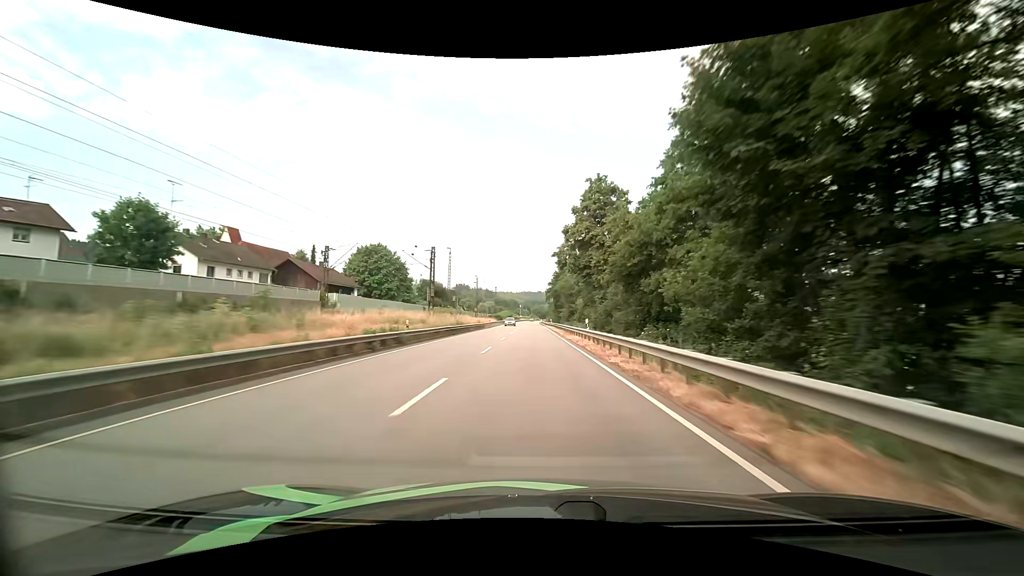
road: primary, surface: asphalt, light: Day
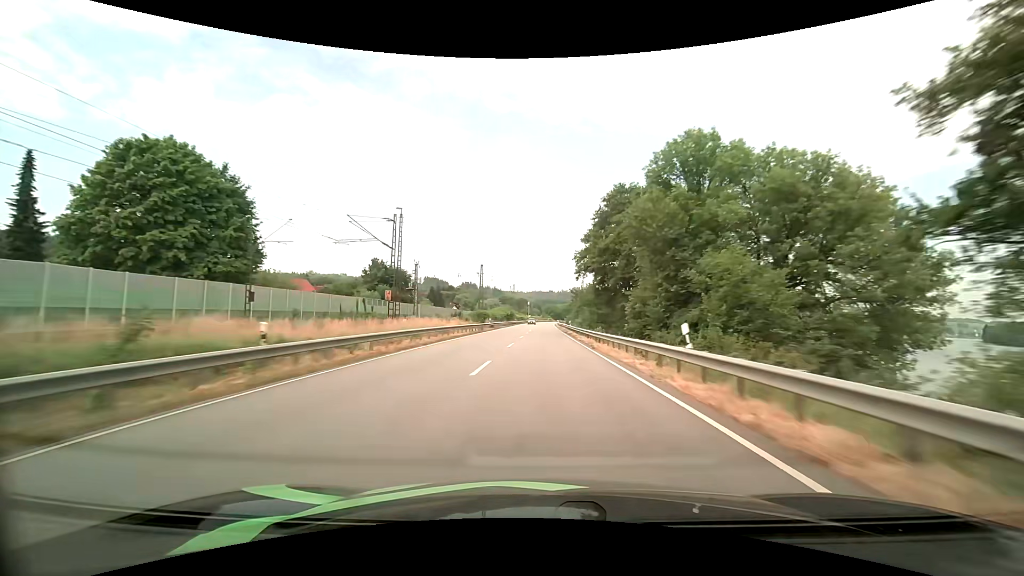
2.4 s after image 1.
(-0.9, +67.5) m; -1°
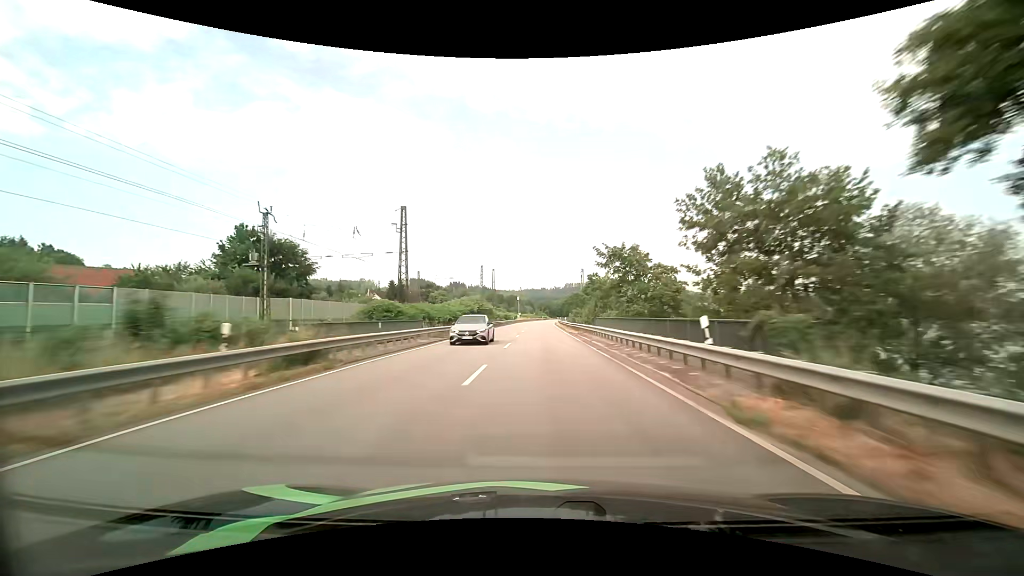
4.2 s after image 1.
(+0.4, +50.1) m; +1°
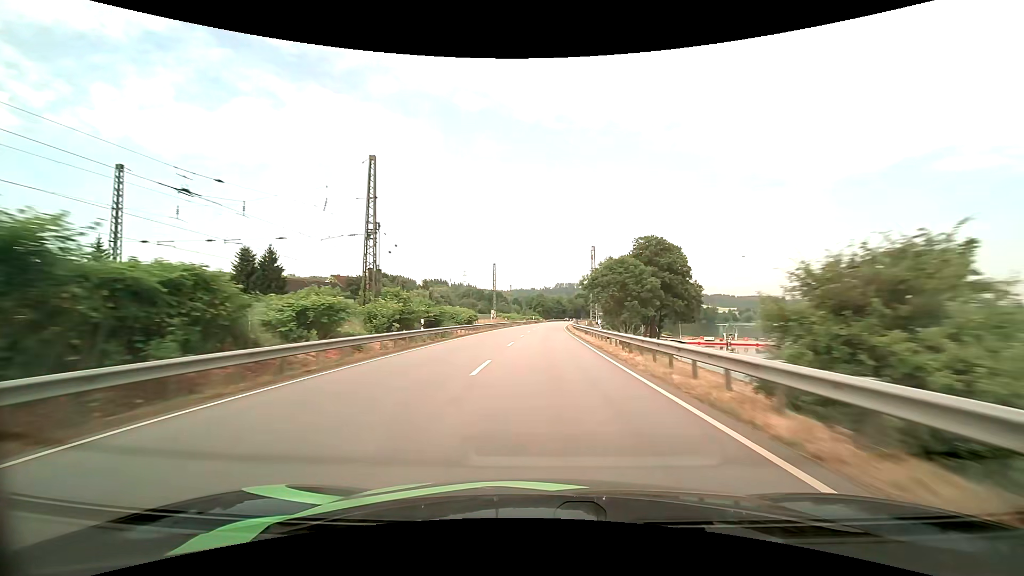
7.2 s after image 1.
(+0.2, +82.5) m; +1°
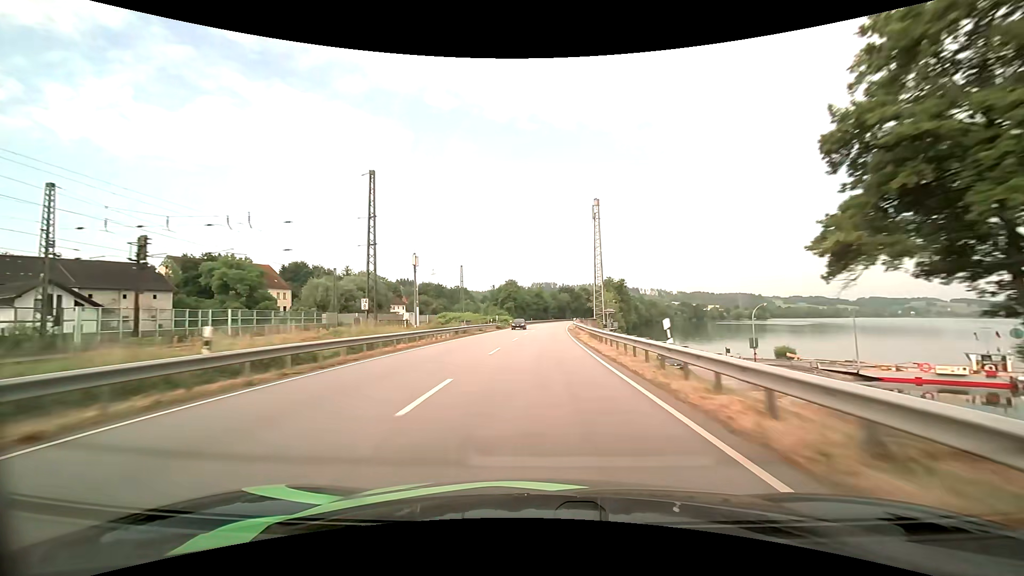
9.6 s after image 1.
(+1.5, +64.9) m; +3°
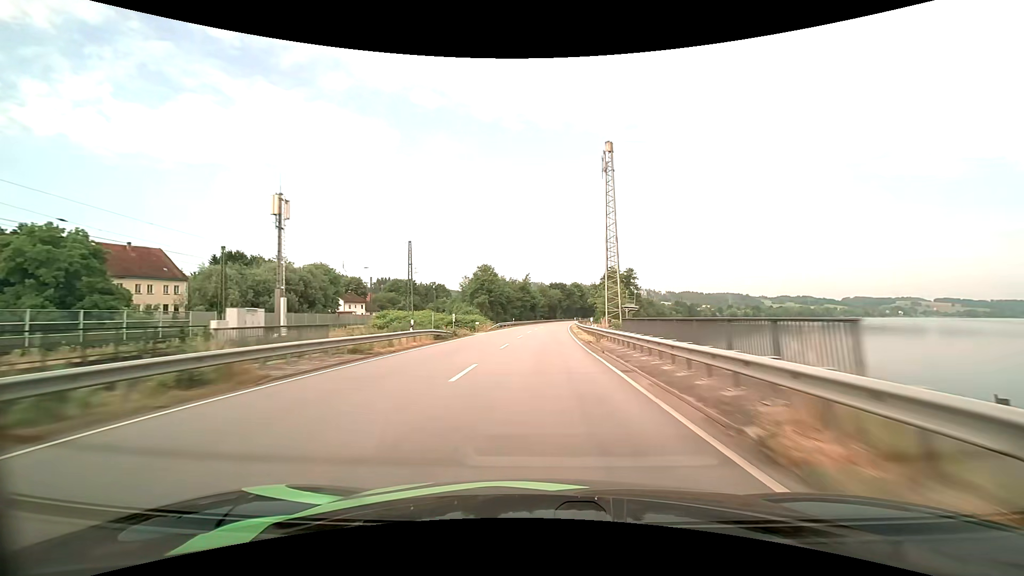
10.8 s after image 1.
(+0.3, +32.3) m; +1°
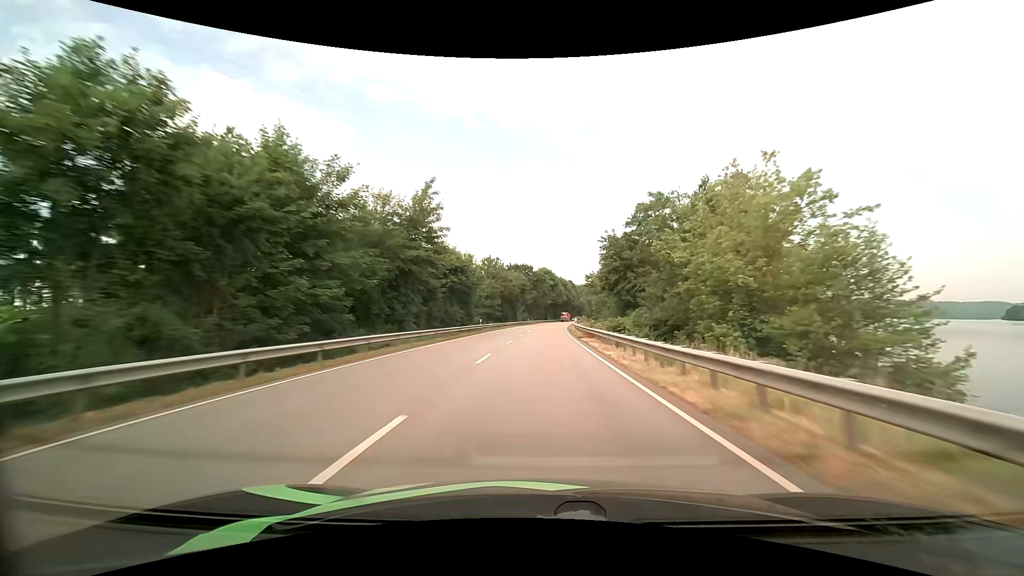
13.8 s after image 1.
(+2.7, +79.9) m; +4°
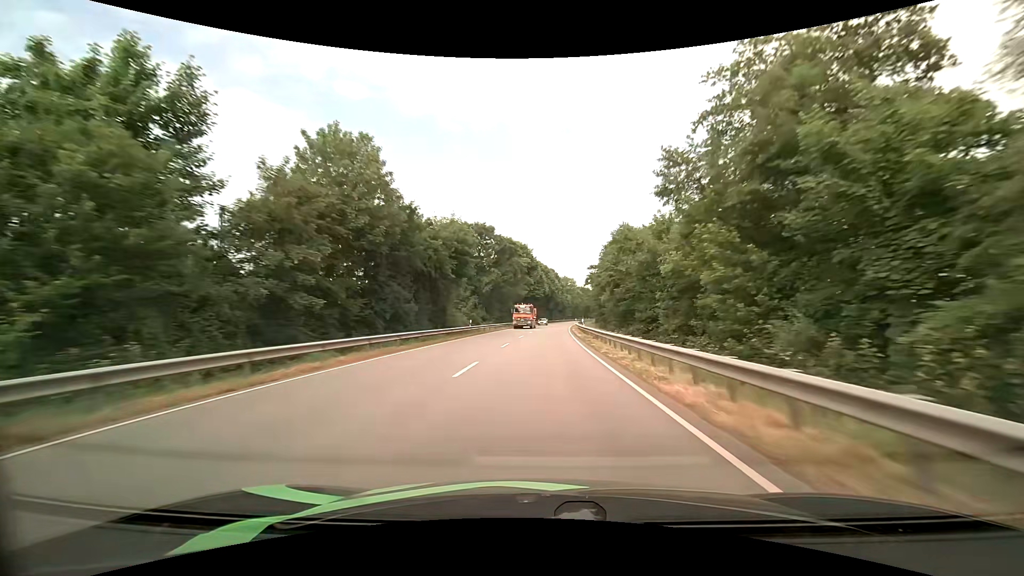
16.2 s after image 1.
(+1.7, +63.6) m; +3°
(0, +10) (0, +20) (+1, +30) (+1, +40) (+1, +50) (+2, +60) (+2, +70) (+3, +80) (+4, +90) (+5, +100) m
